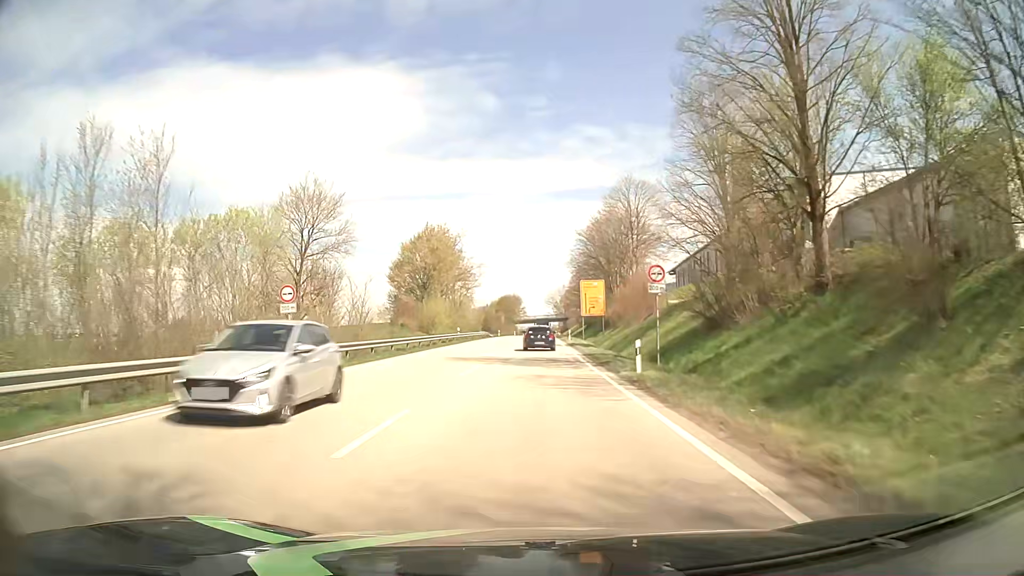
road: primary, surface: asphalt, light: Day
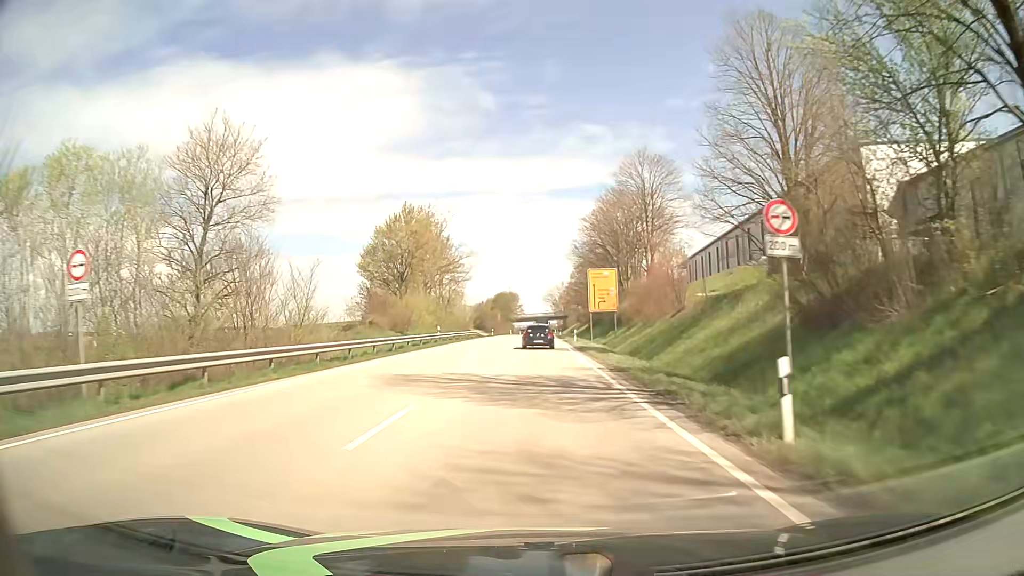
(0.0, +11.6) m; 0°
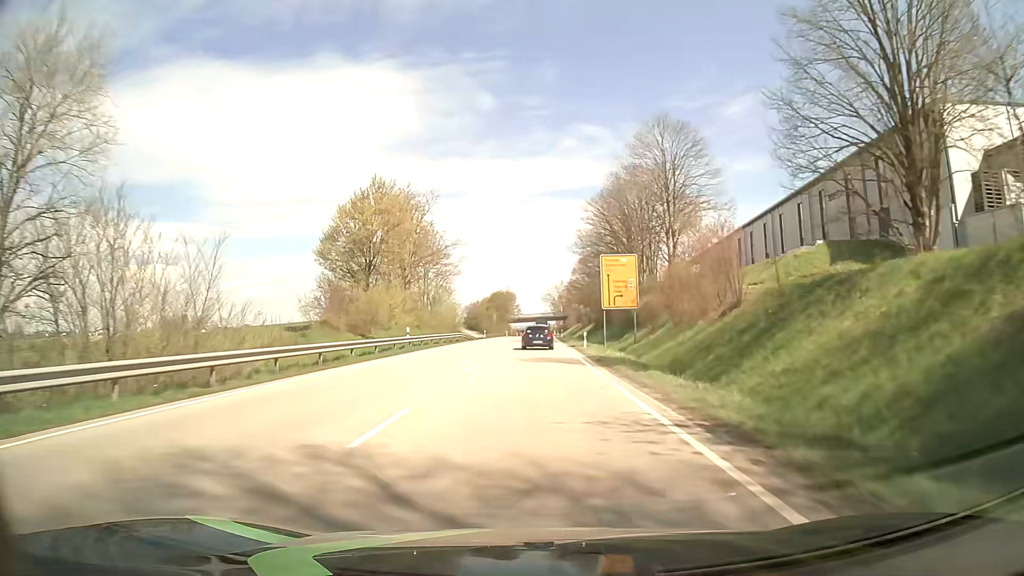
(0.0, +11.6) m; 0°
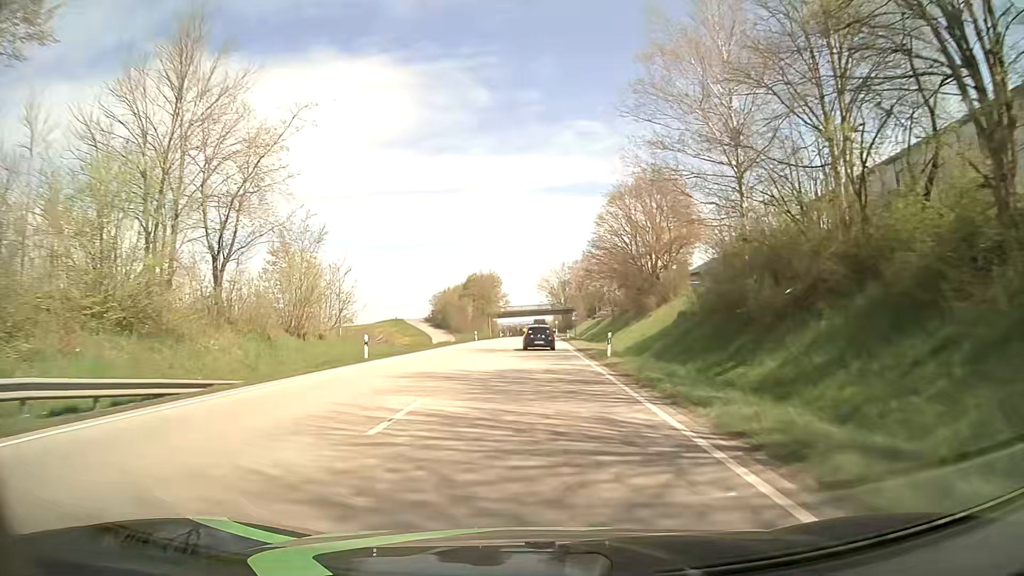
(+0.7, +58.9) m; +1°
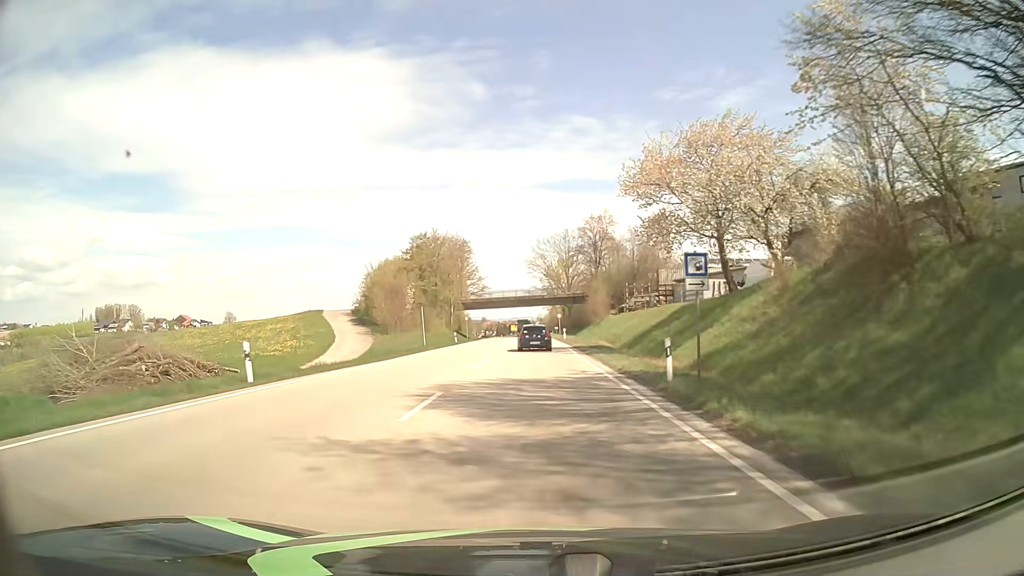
(+0.6, +58.5) m; +1°
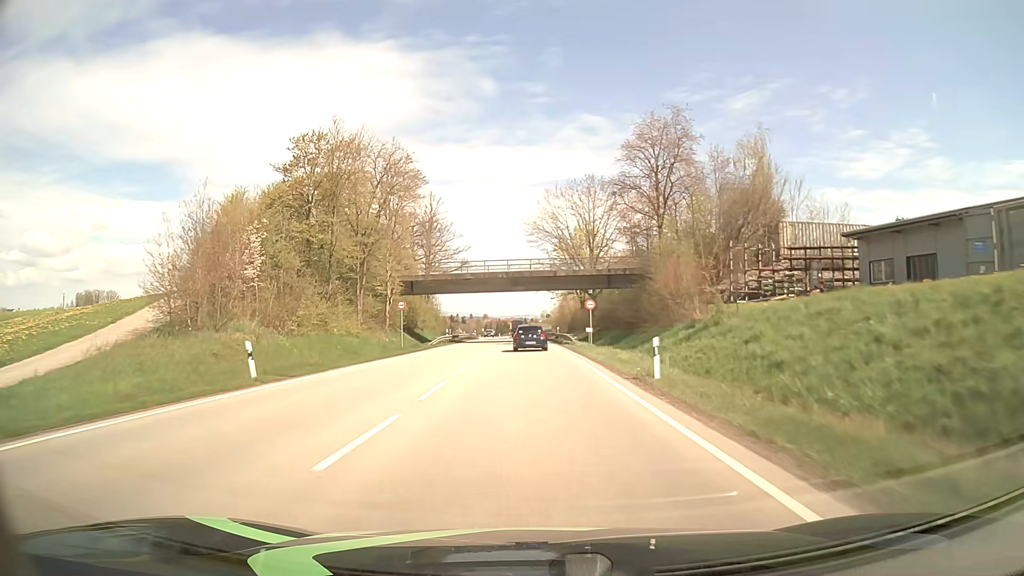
(0.0, +45.8) m; 0°
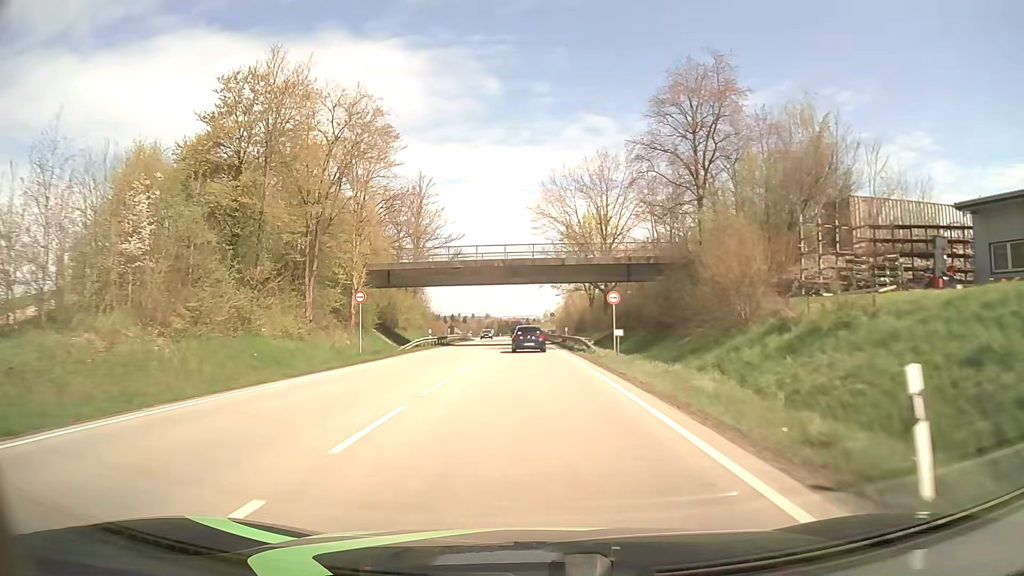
(0.0, +11.4) m; 0°
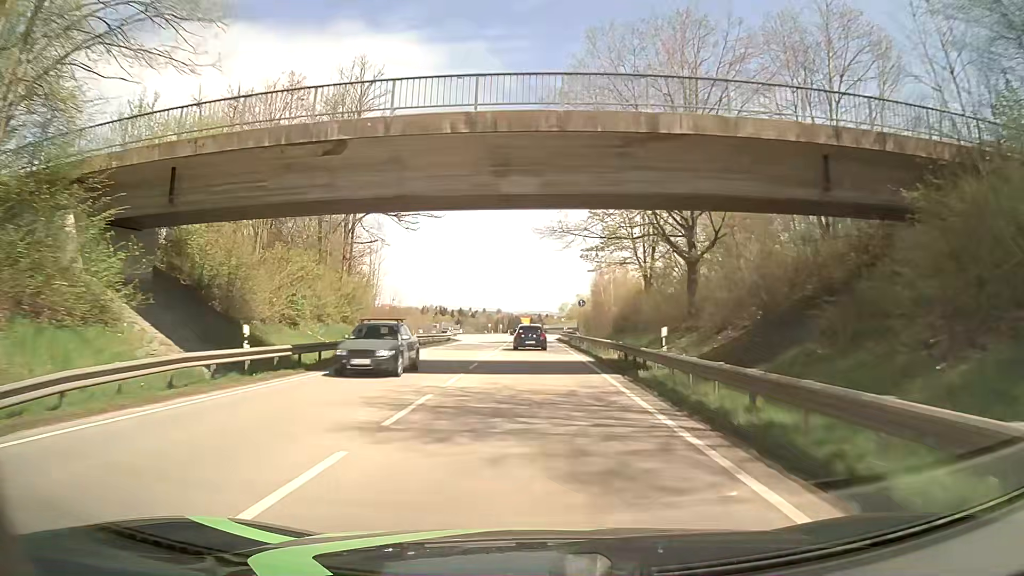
(-0.3, +34.1) m; -1°
(0, +10) (0, +20) (0, +30) (-1, +40) (-1, +50) (-1, +60) (-1, +70) (-1, +80) (-2, +90) (-2, +100) m
